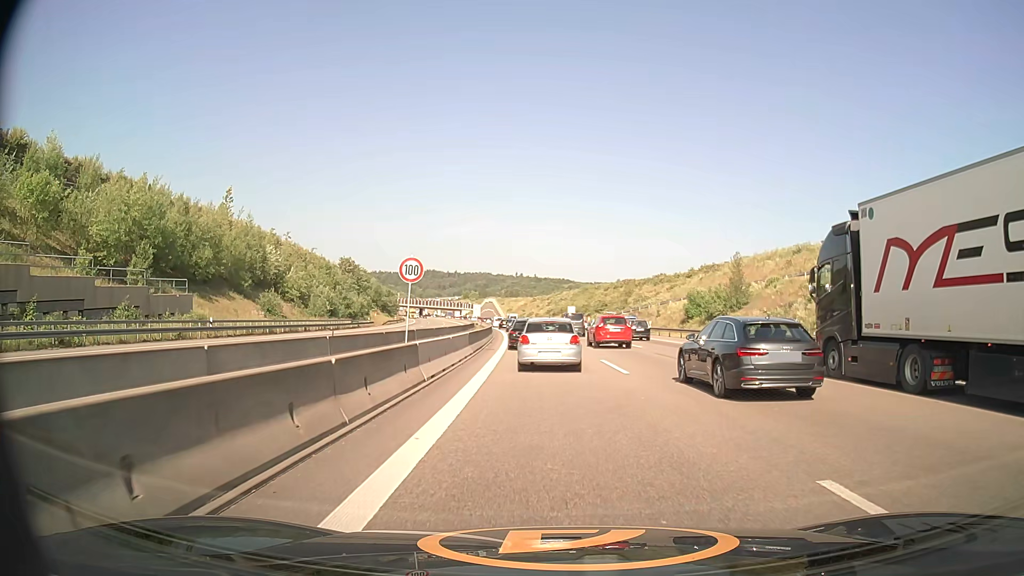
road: motorway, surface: asphalt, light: Day
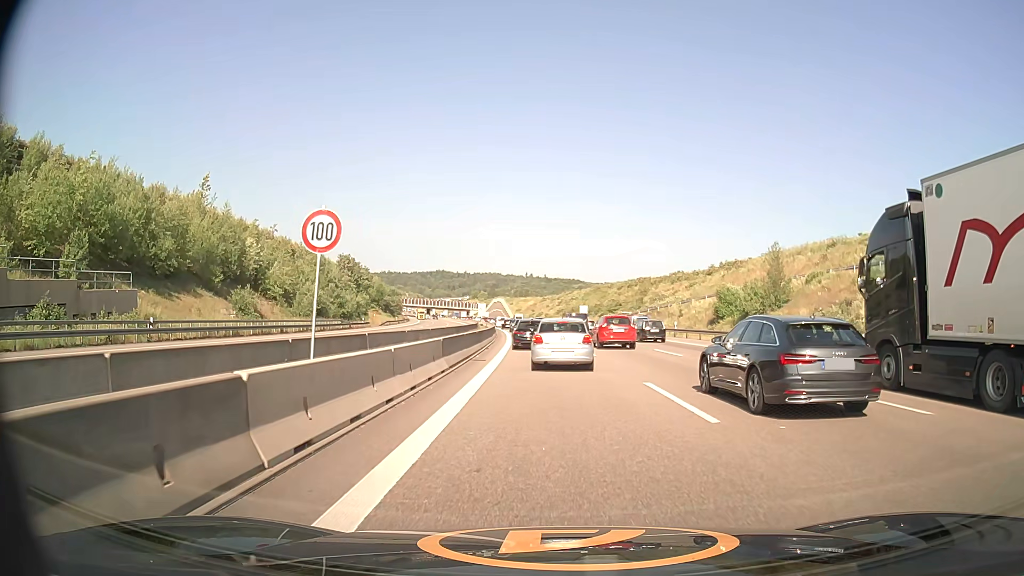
(0.0, +8.6) m; -1°
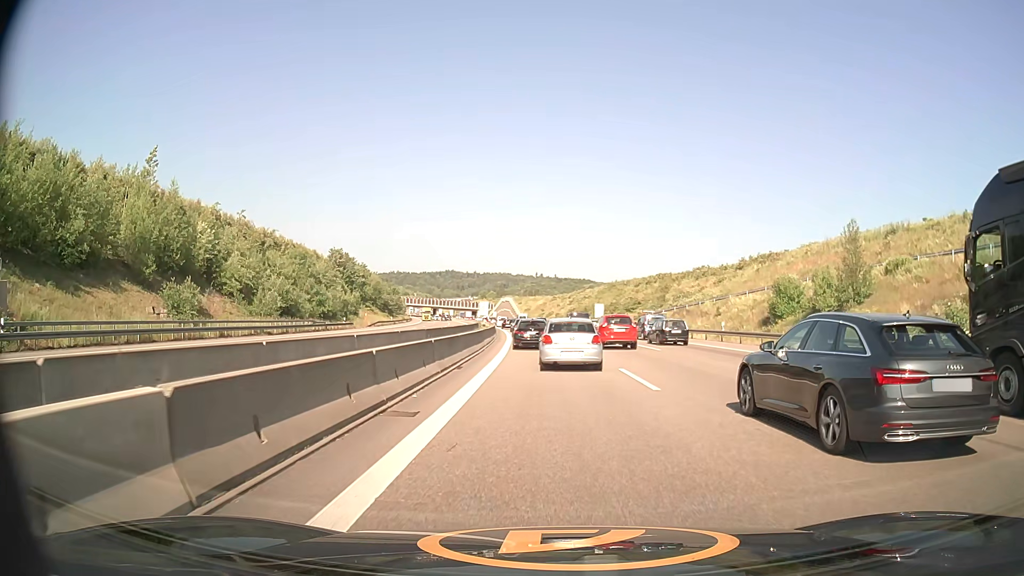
(-0.1, +13.4) m; -1°
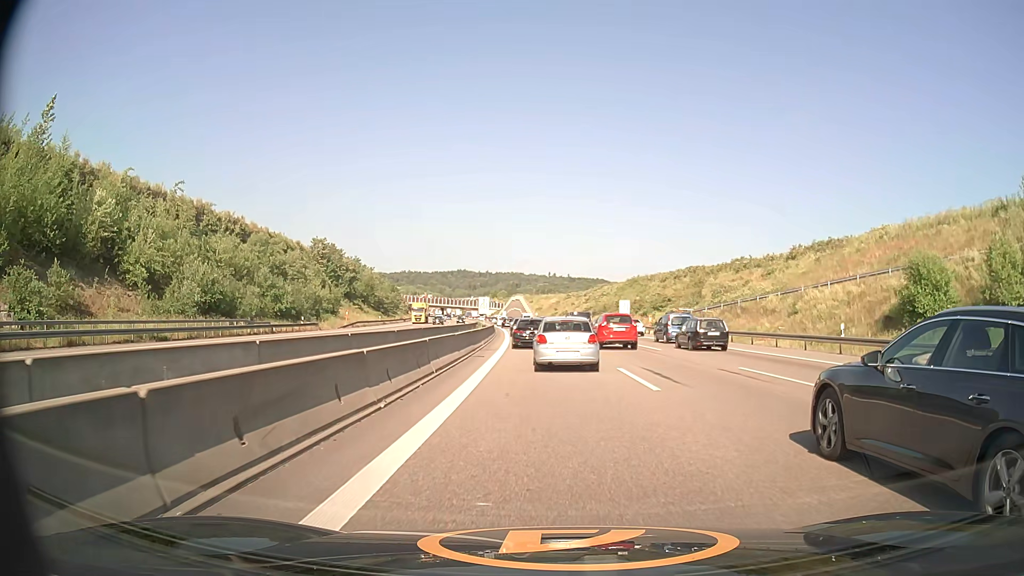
(-0.2, +18.3) m; -1°
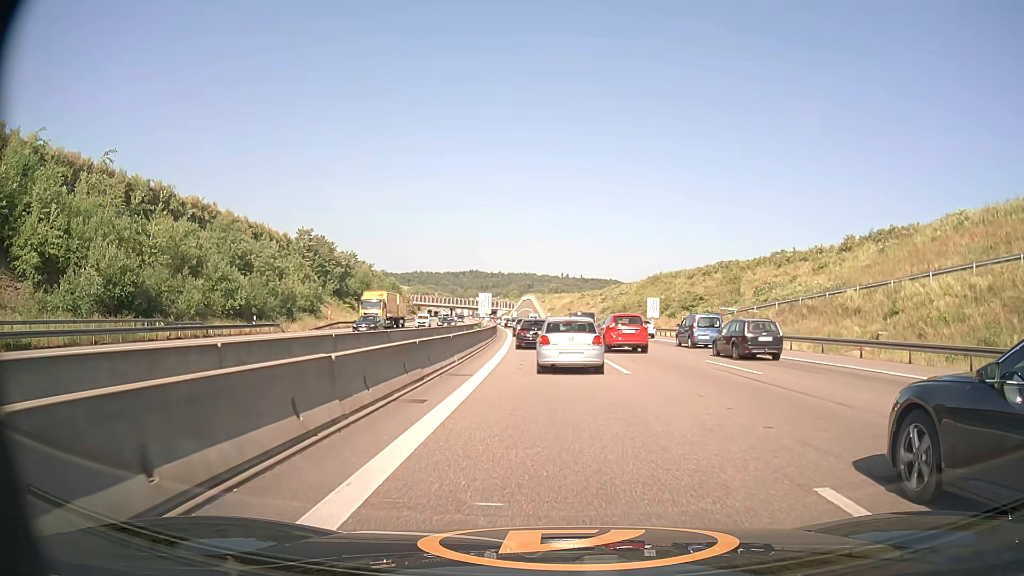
(-0.2, +13.6) m; -1°
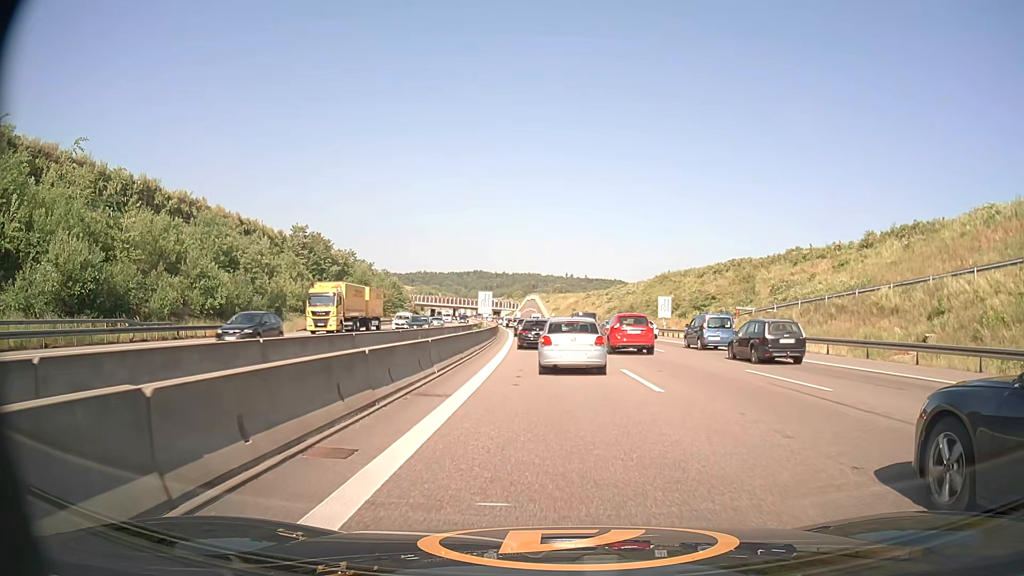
(0.0, +4.4) m; 0°
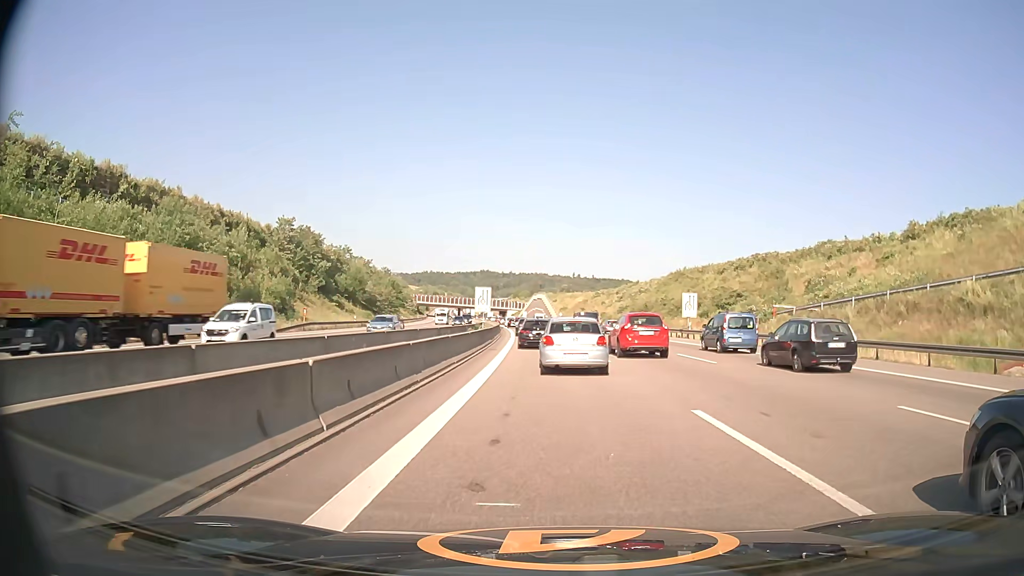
(-0.1, +8.6) m; -1°
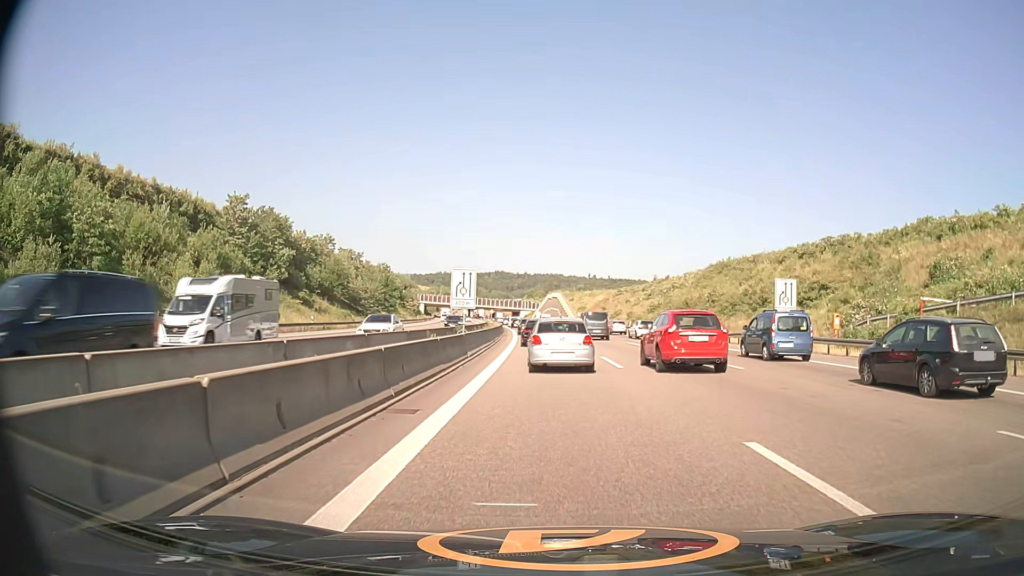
(-0.2, +20.7) m; -1°
(0, +10) (0, +20) (0, +30) (-1, +40) (-1, +50) (-2, +60) (-2, +70) (-3, +80) (-3, +90) (-4, +100) m
